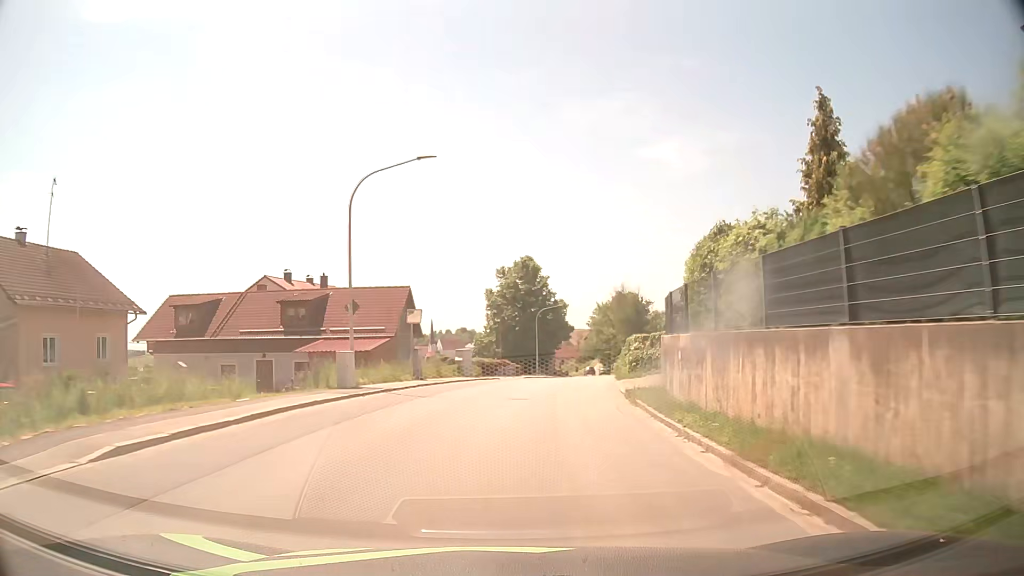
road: tertiary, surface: asphalt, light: Day
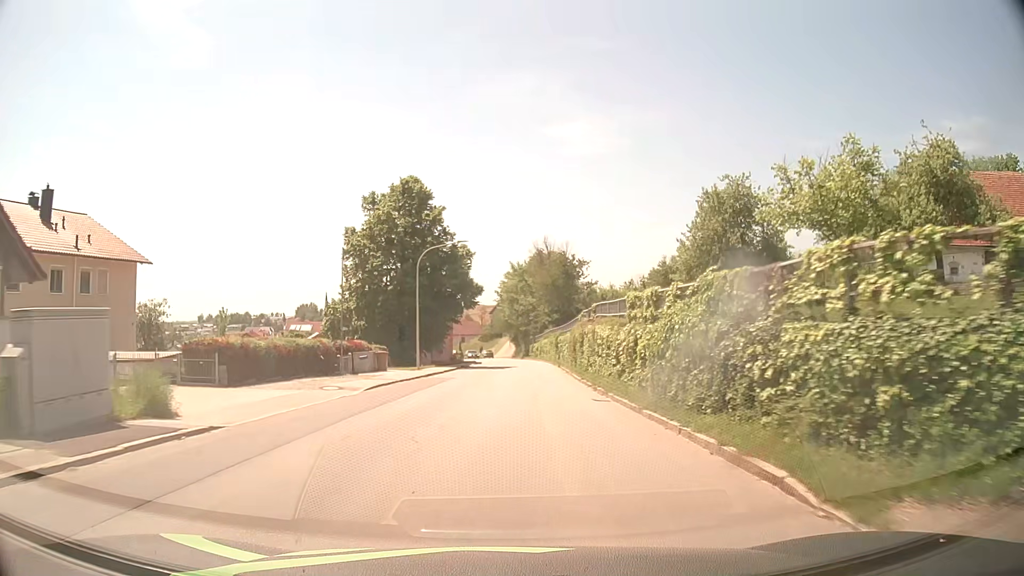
(+2.3, +31.5) m; +8°
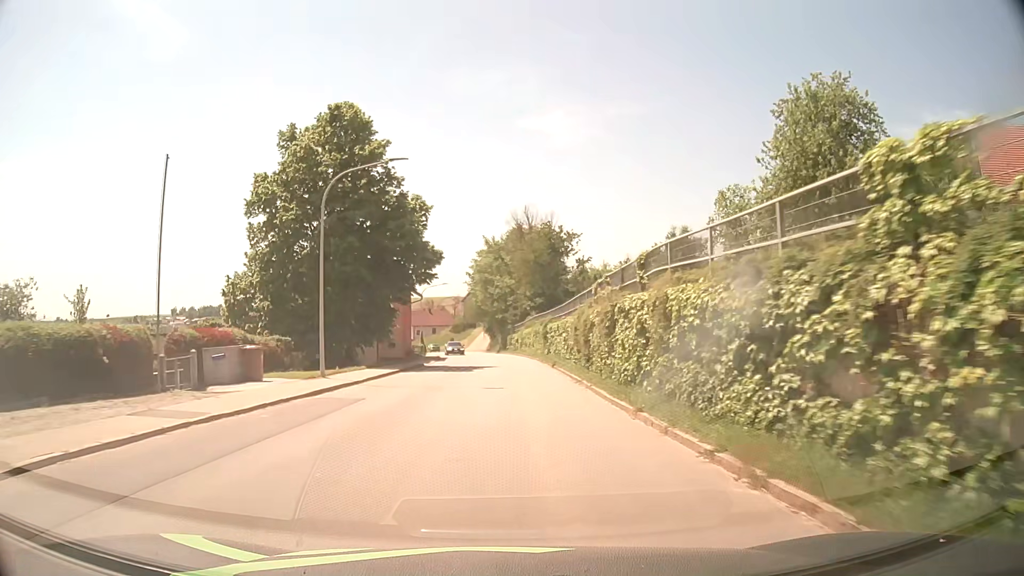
(+0.3, +15.9) m; +2°
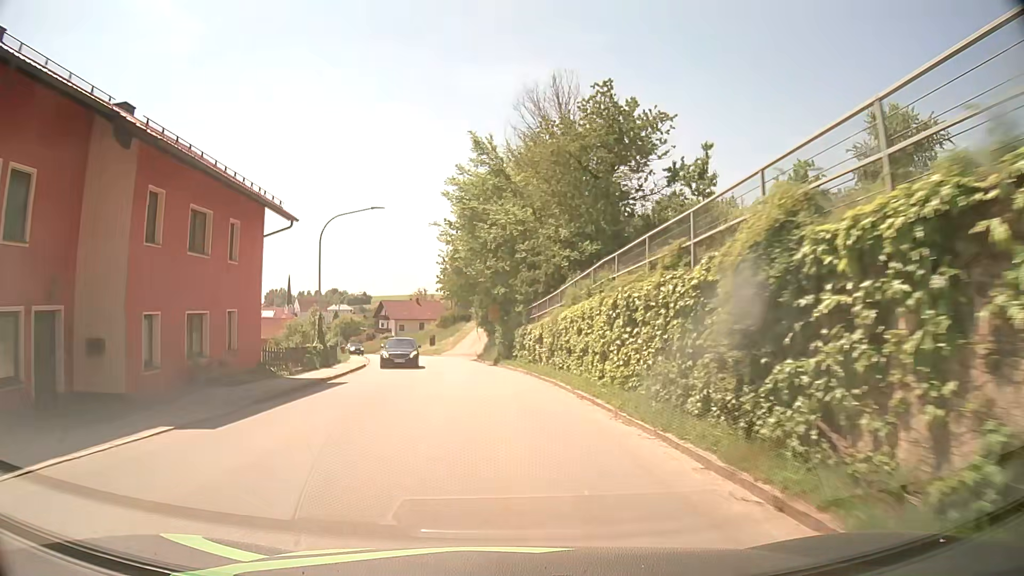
(+0.1, +39.1) m; 0°
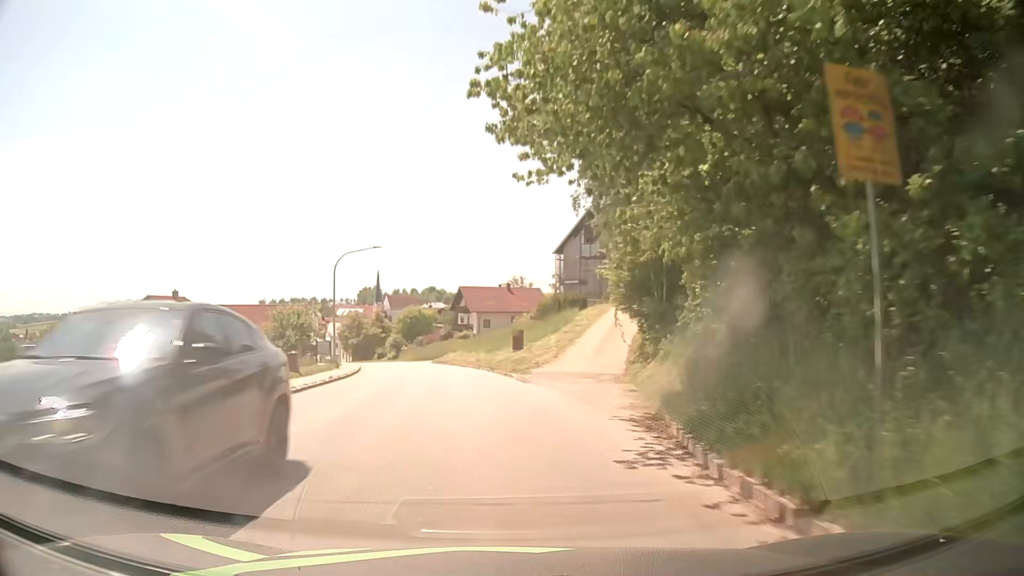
(-2.9, +38.0) m; -10°
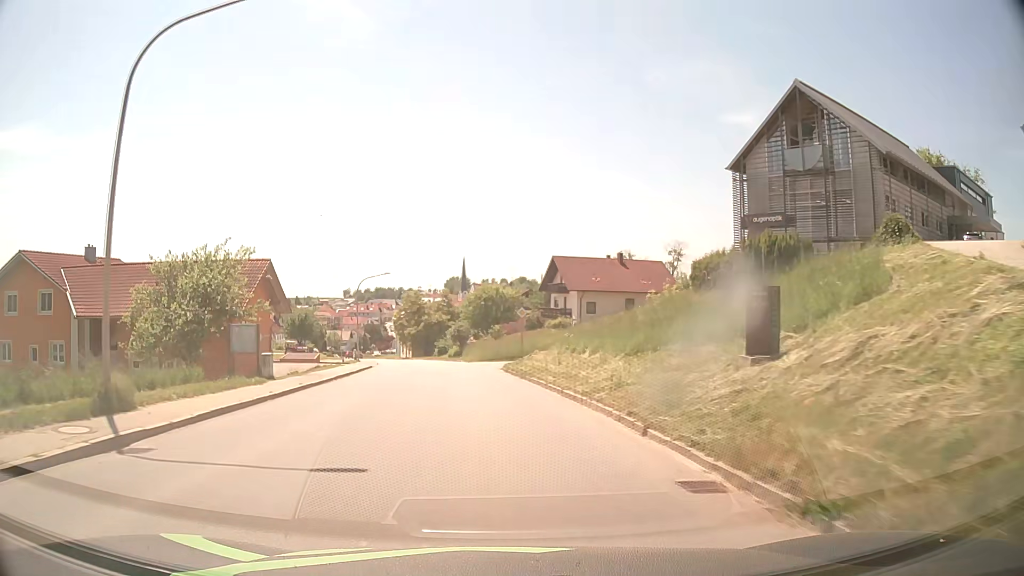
(-1.7, +30.4) m; -7°
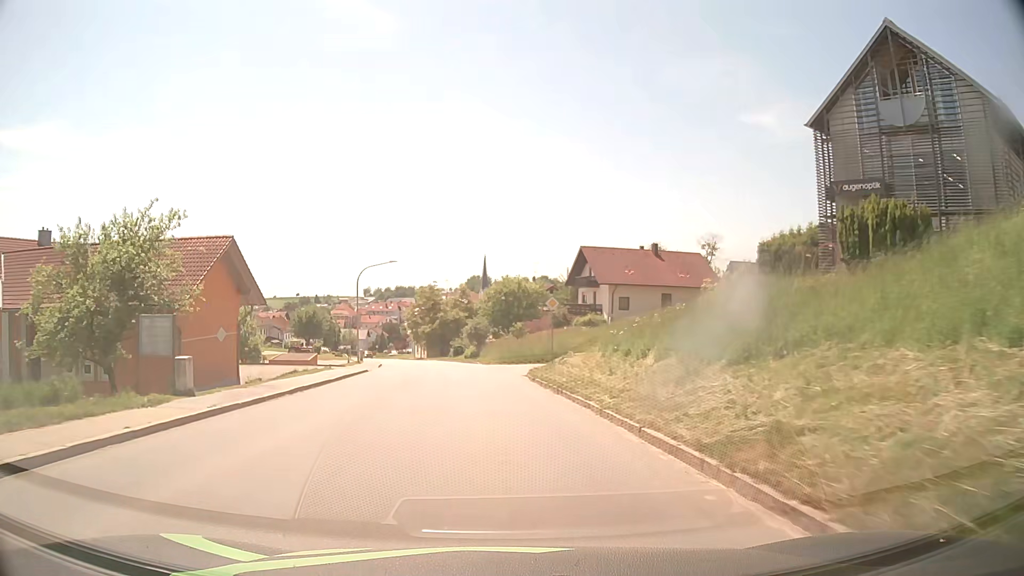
(-0.1, +7.7) m; -2°
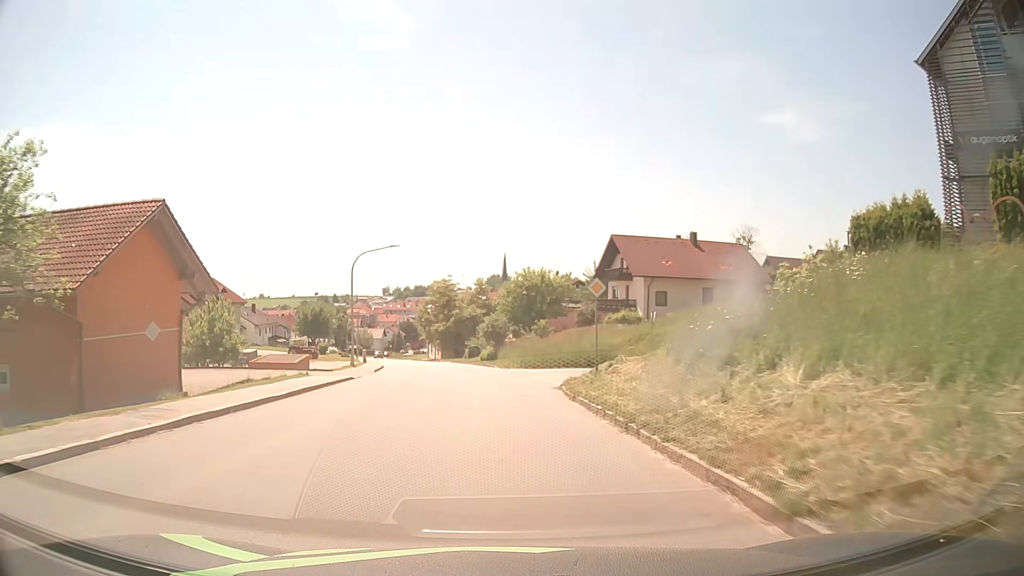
(-0.1, +7.7) m; -2°
